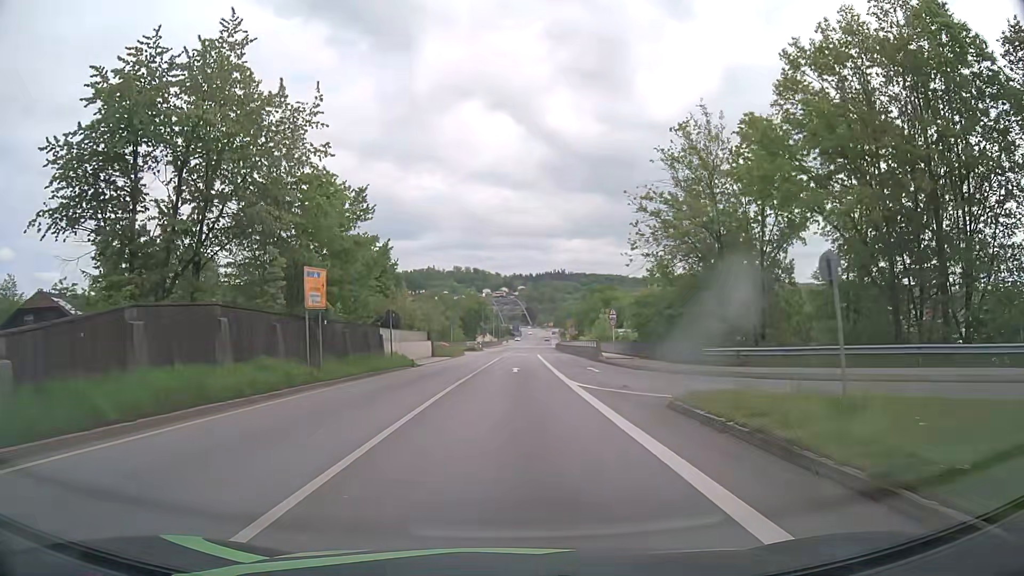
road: primary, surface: asphalt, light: Day
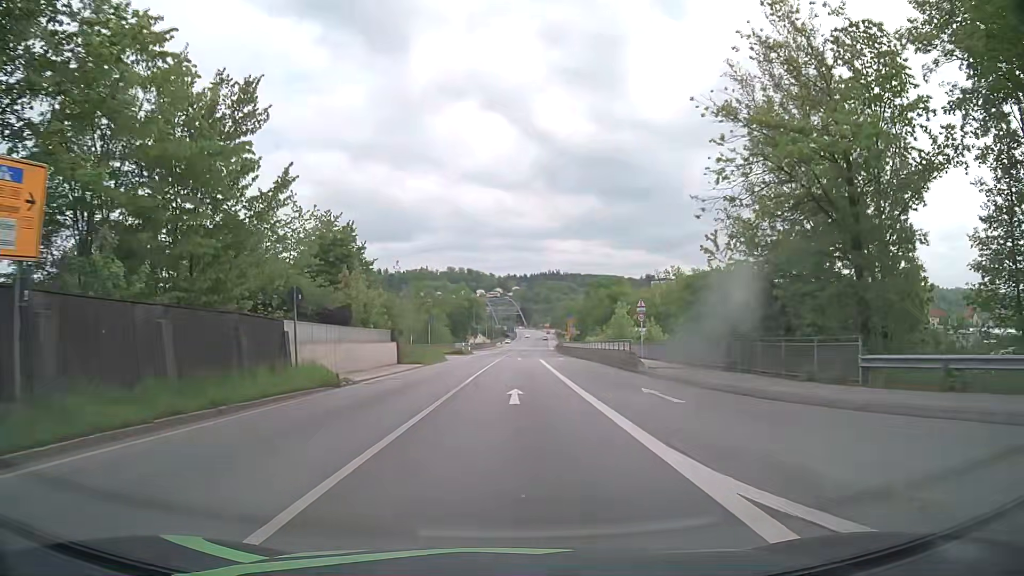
(0.0, +15.0) m; 0°
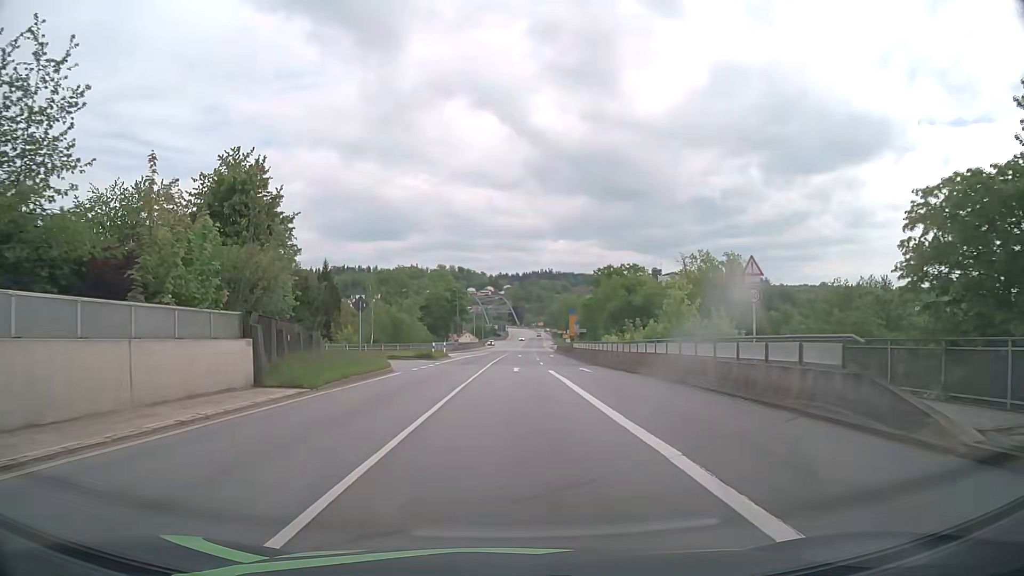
(+0.1, +22.3) m; +1°
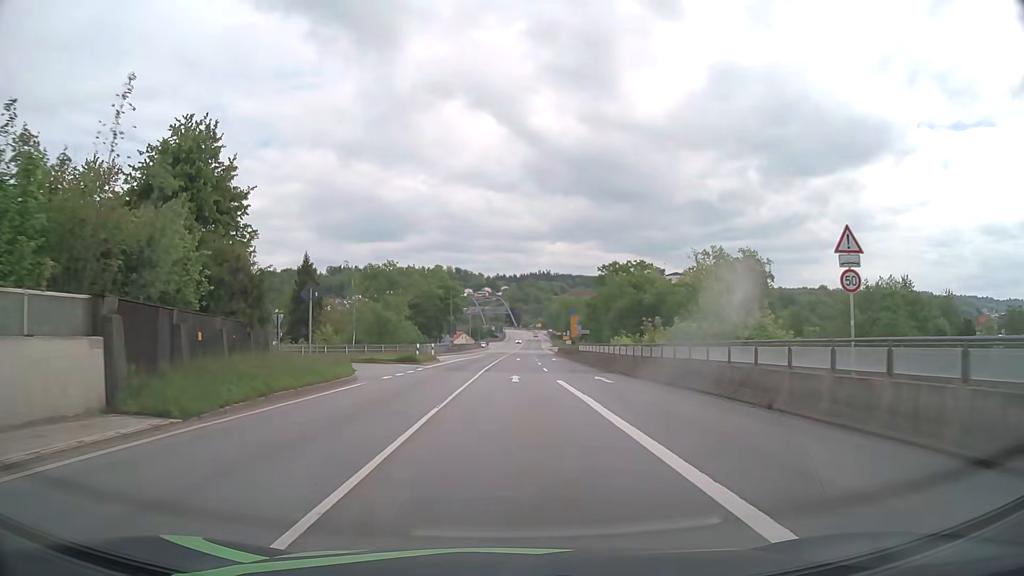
(0.0, +7.4) m; 0°
